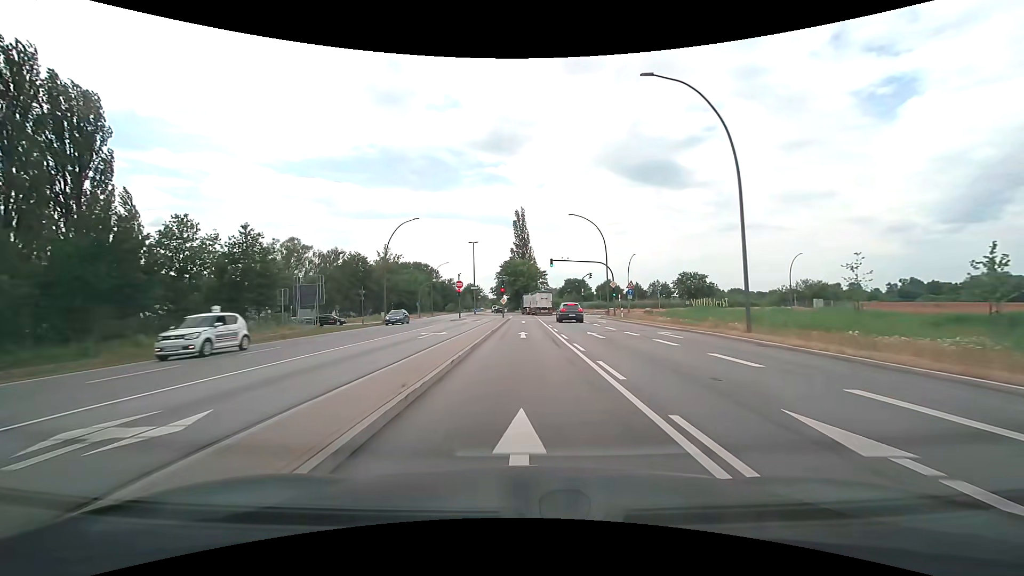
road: secondary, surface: asphalt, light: Day
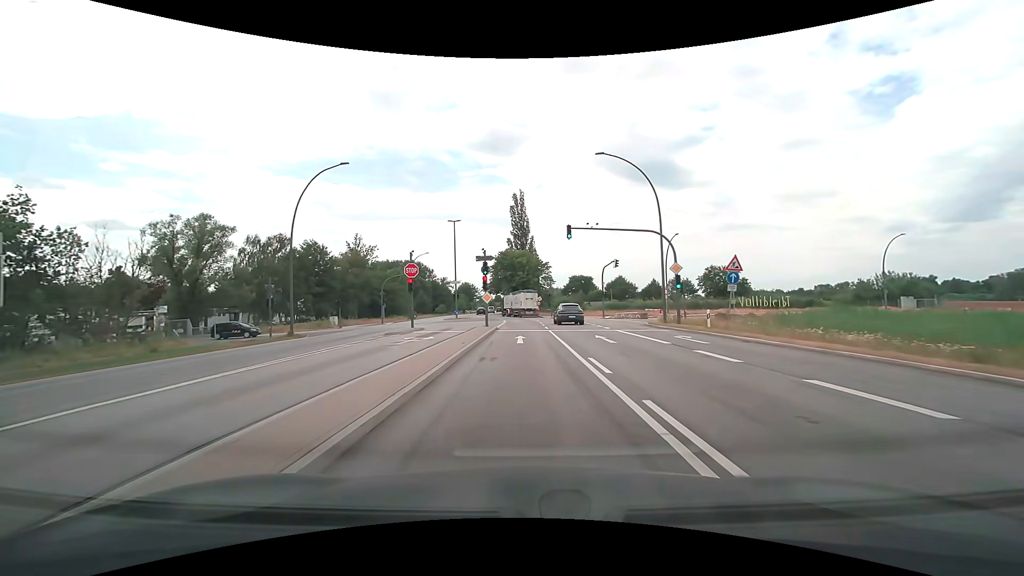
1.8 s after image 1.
(-0.1, +23.1) m; 0°
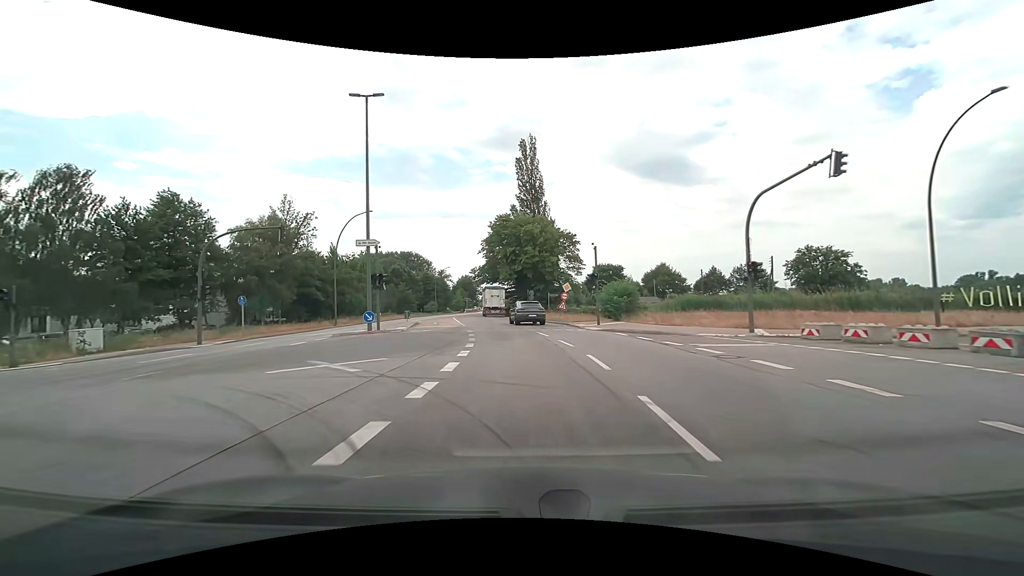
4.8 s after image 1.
(-0.2, +38.8) m; -1°
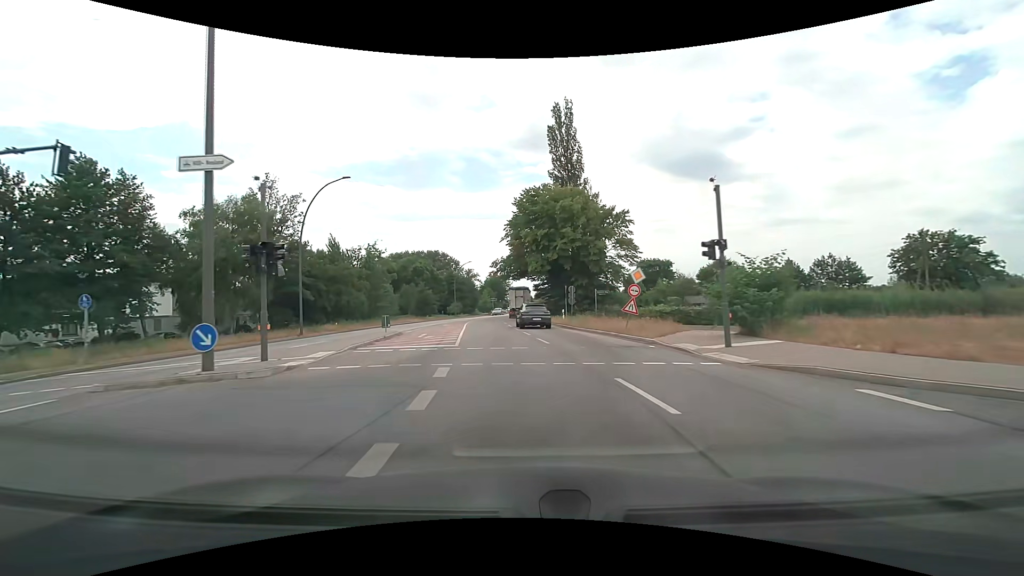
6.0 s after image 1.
(-0.4, +15.7) m; -3°
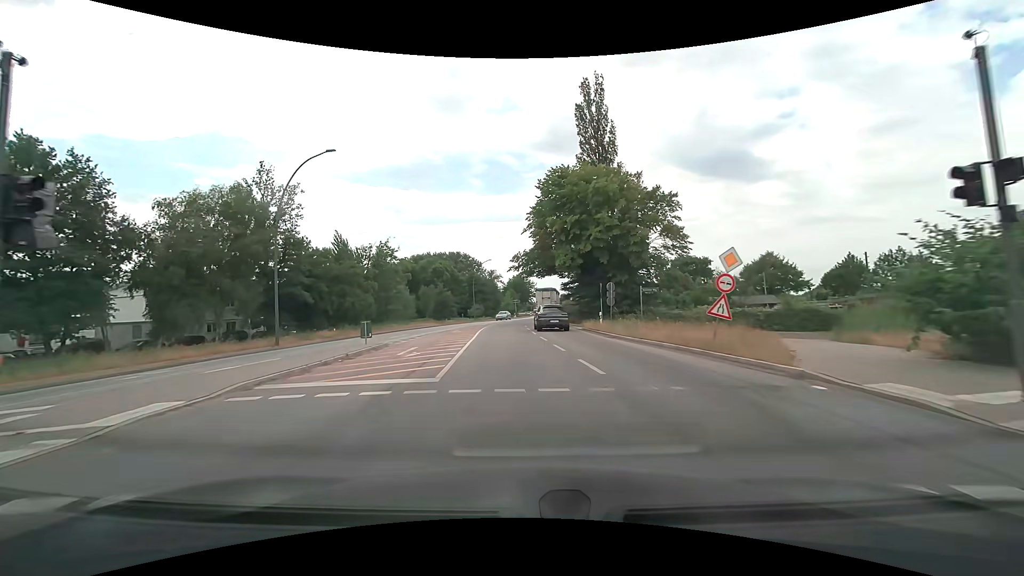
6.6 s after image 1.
(-0.2, +7.9) m; -3°
